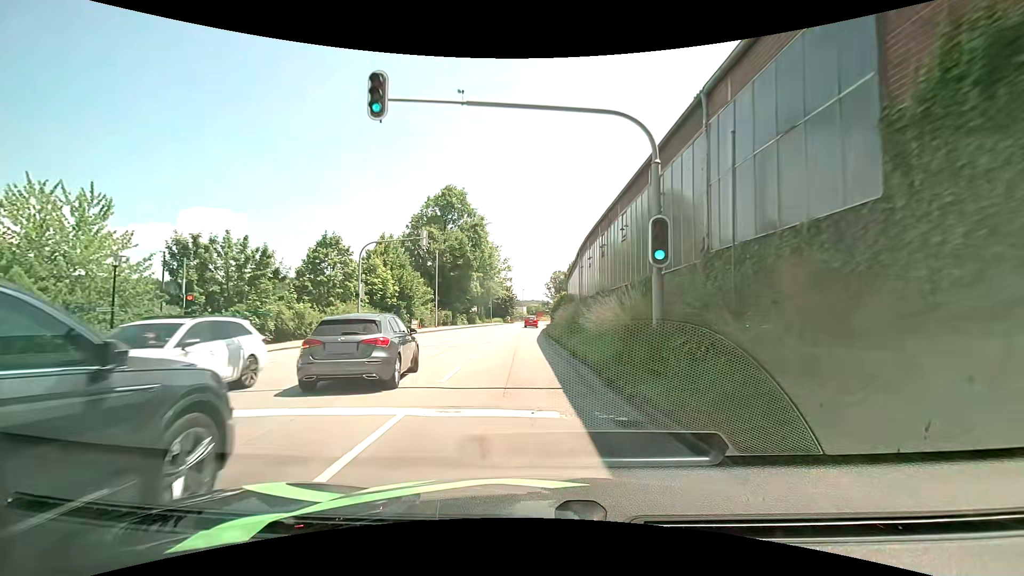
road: tertiary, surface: asphalt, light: Day
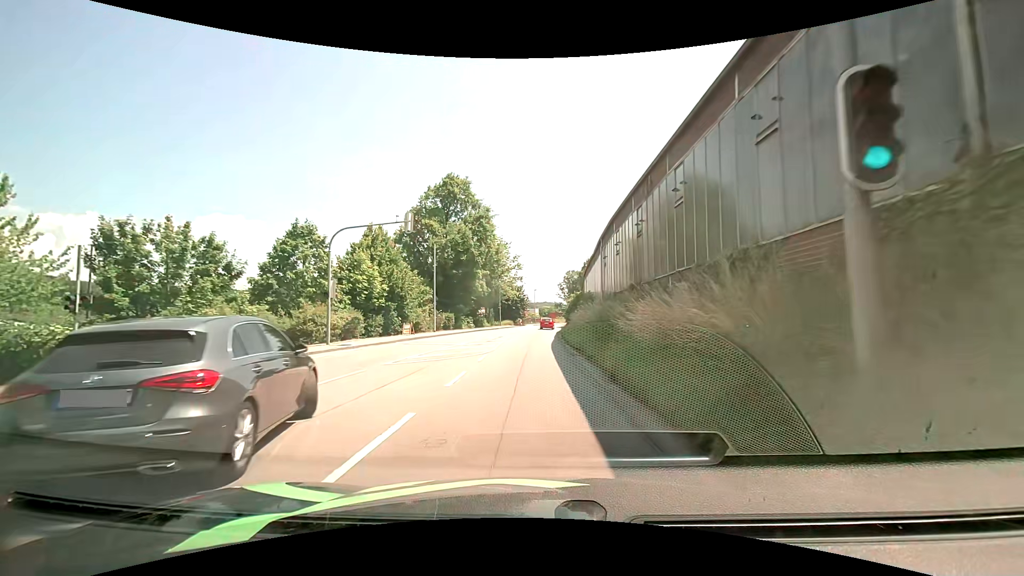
(-0.2, +6.2) m; -3°
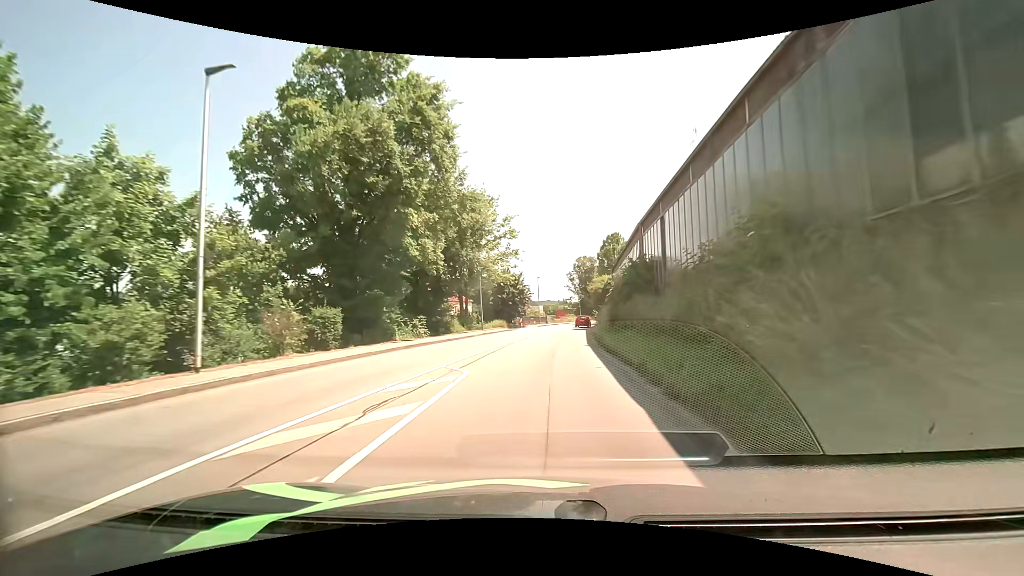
(-0.2, +28.8) m; 0°
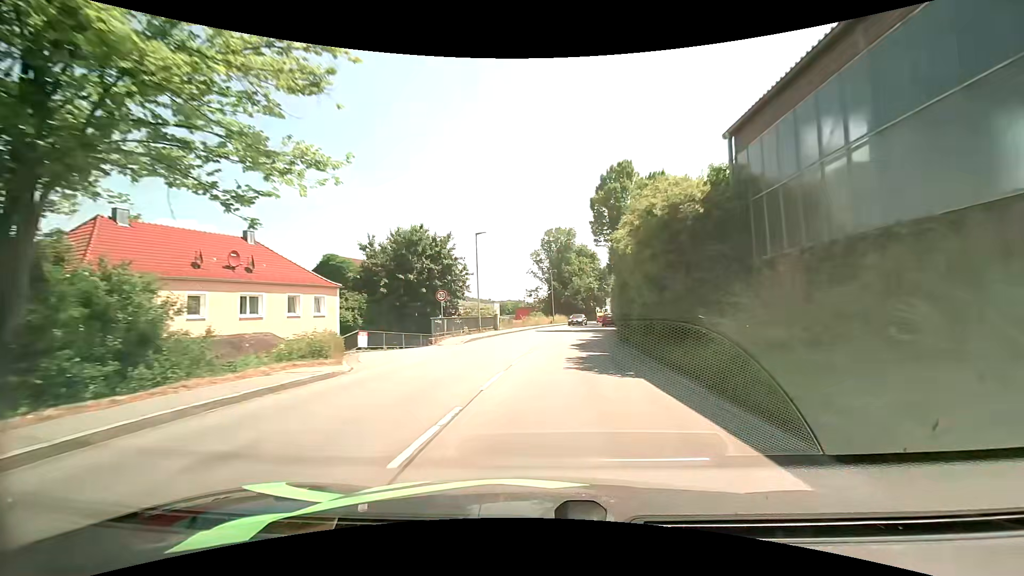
(+1.4, +38.9) m; +5°
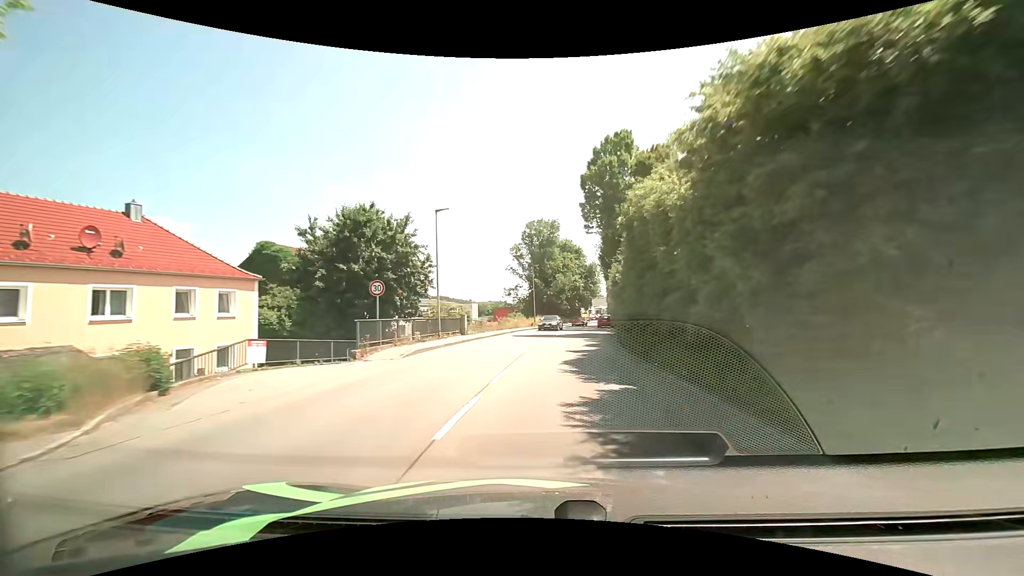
(+0.1, +8.0) m; +1°
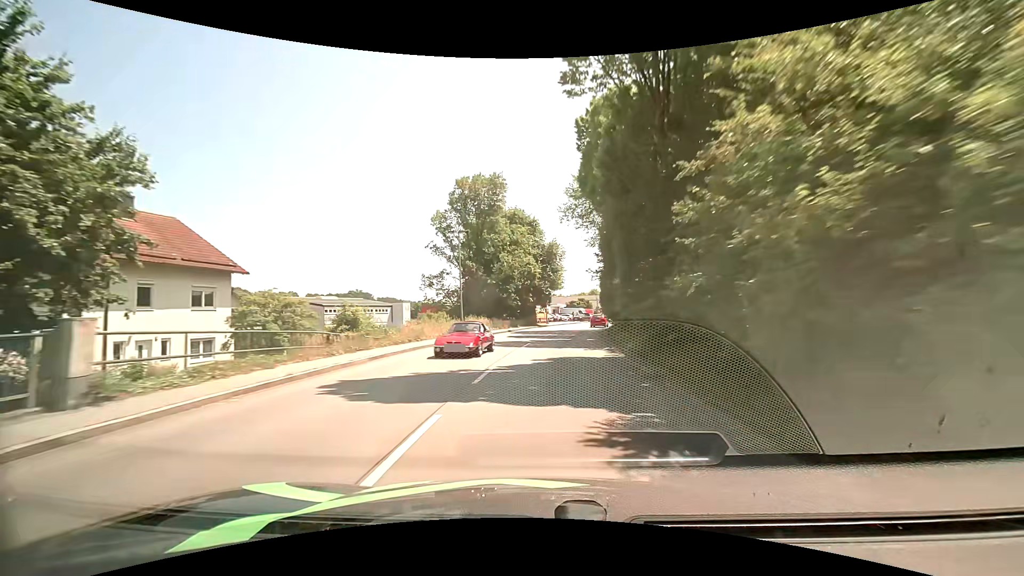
(+1.4, +23.9) m; +6°
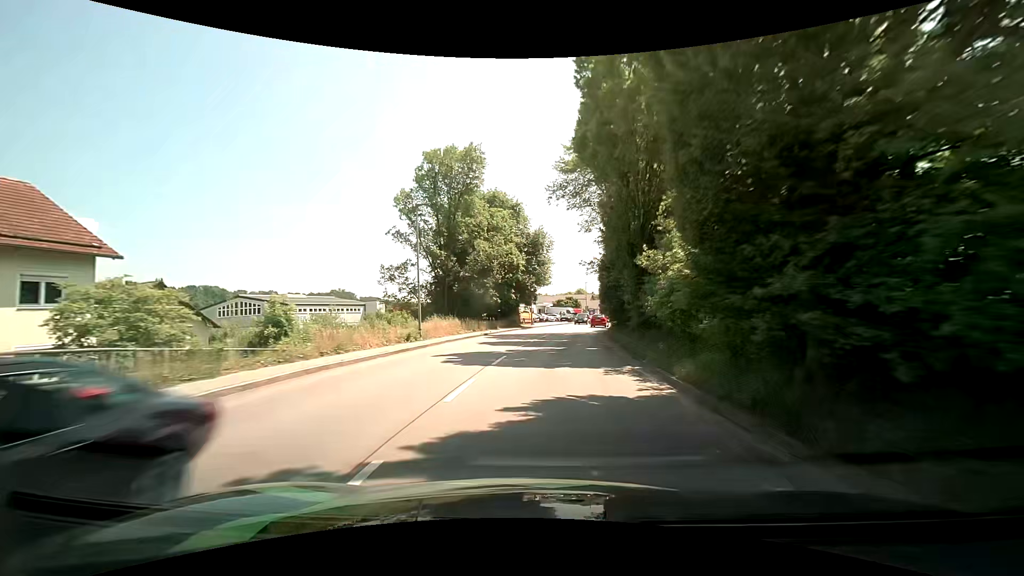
(+0.1, +8.0) m; +2°
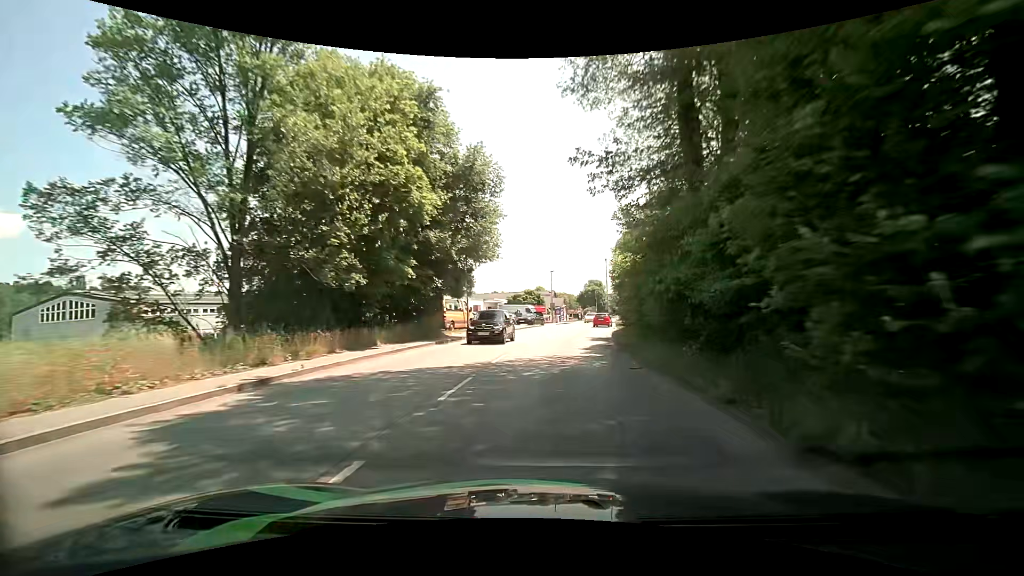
(+0.9, +23.8) m; +5°
(0, +10) (+1, +20) (+2, +30) (+3, +40) (+5, +50) (+7, +59) (+10, +69) (+12, +79) (+14, +89) (+17, +98) m
